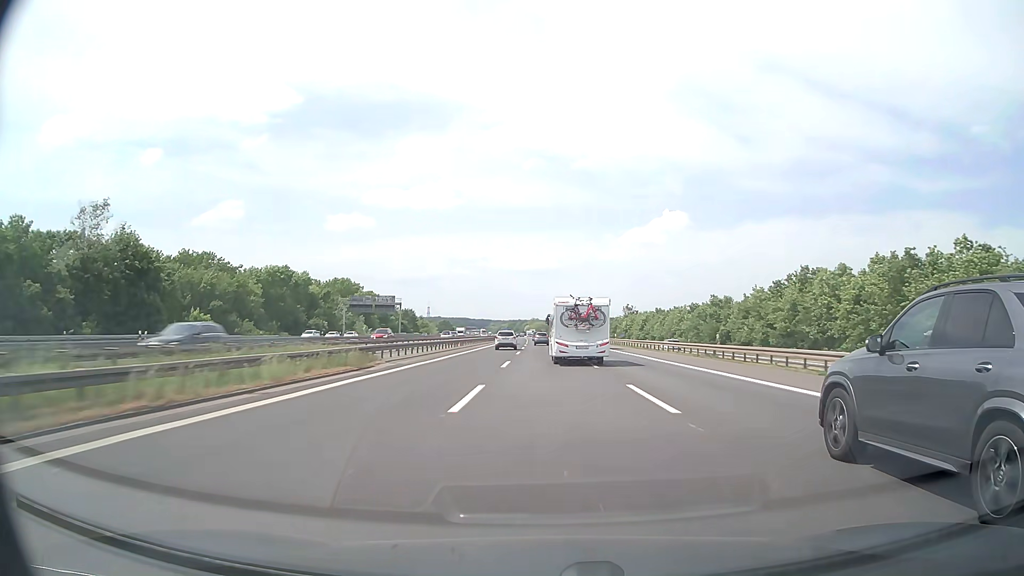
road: motorway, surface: asphalt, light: Day
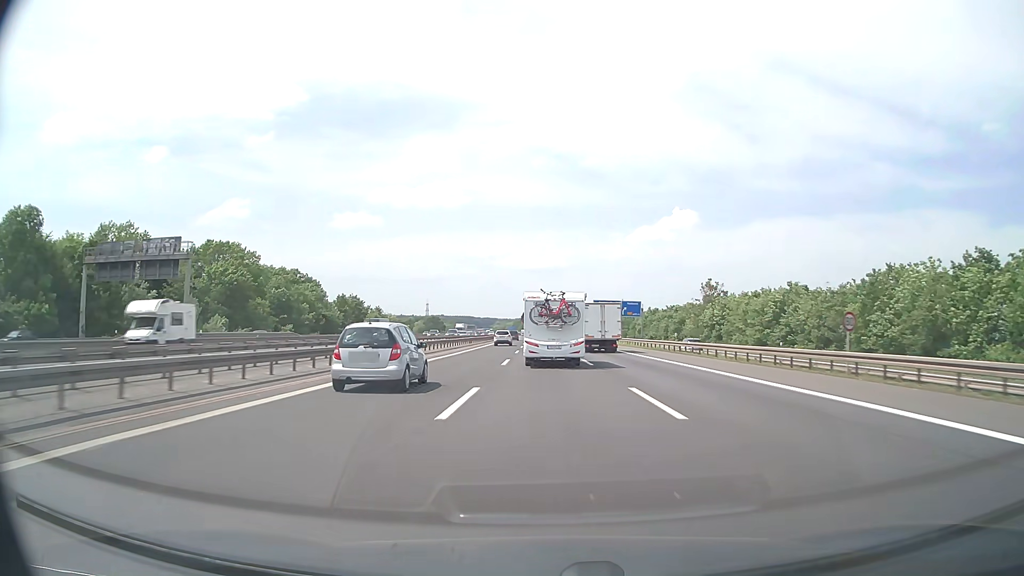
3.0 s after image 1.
(-0.6, +88.1) m; -1°
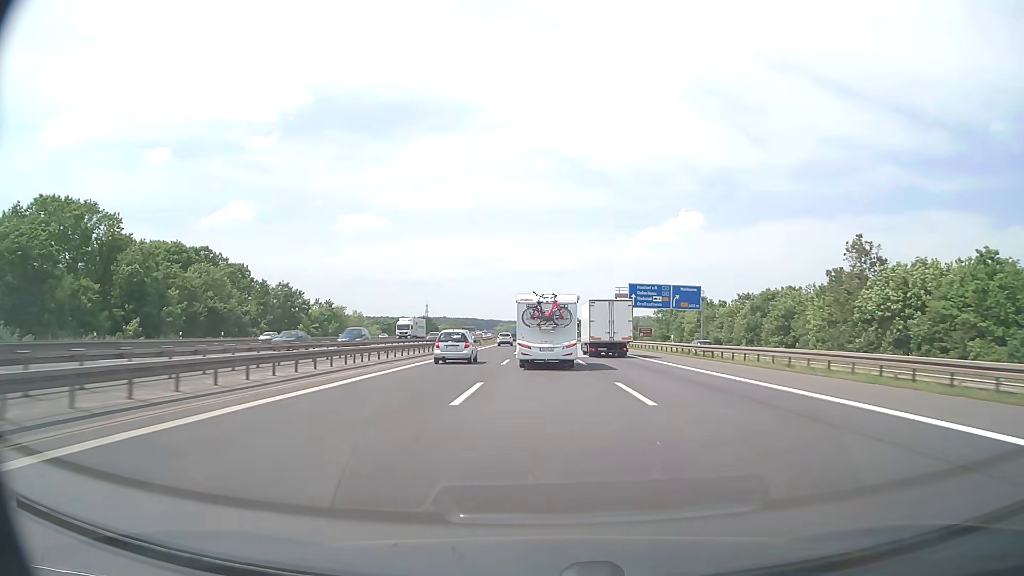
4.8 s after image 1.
(-0.2, +51.5) m; 0°
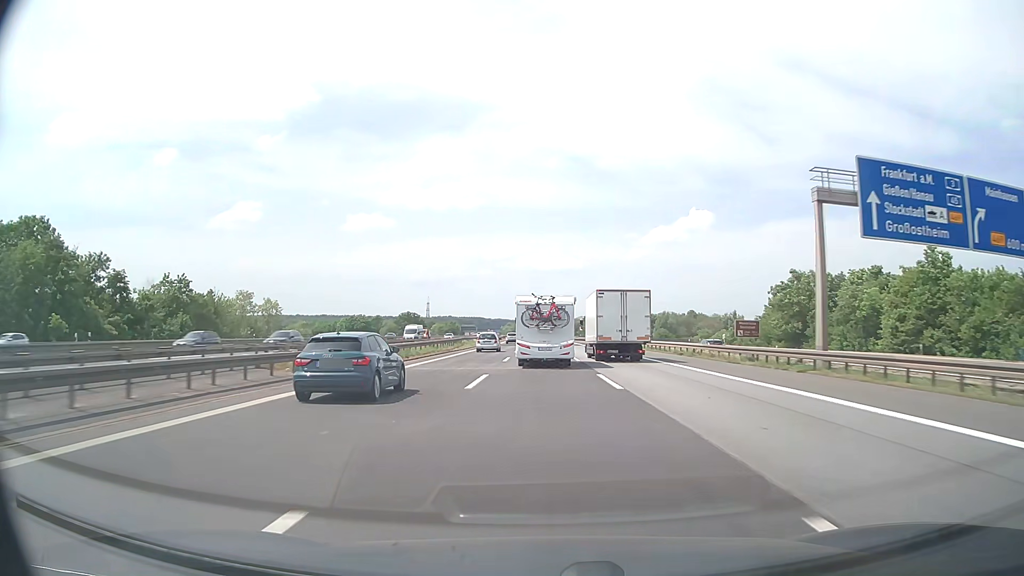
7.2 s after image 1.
(-0.4, +67.8) m; -1°
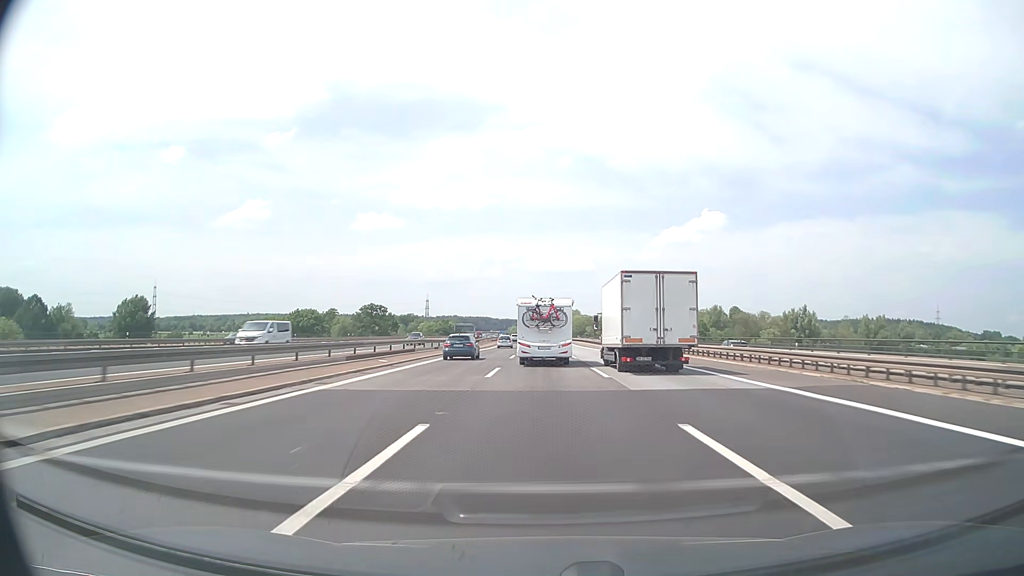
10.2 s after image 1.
(-0.8, +84.5) m; -1°
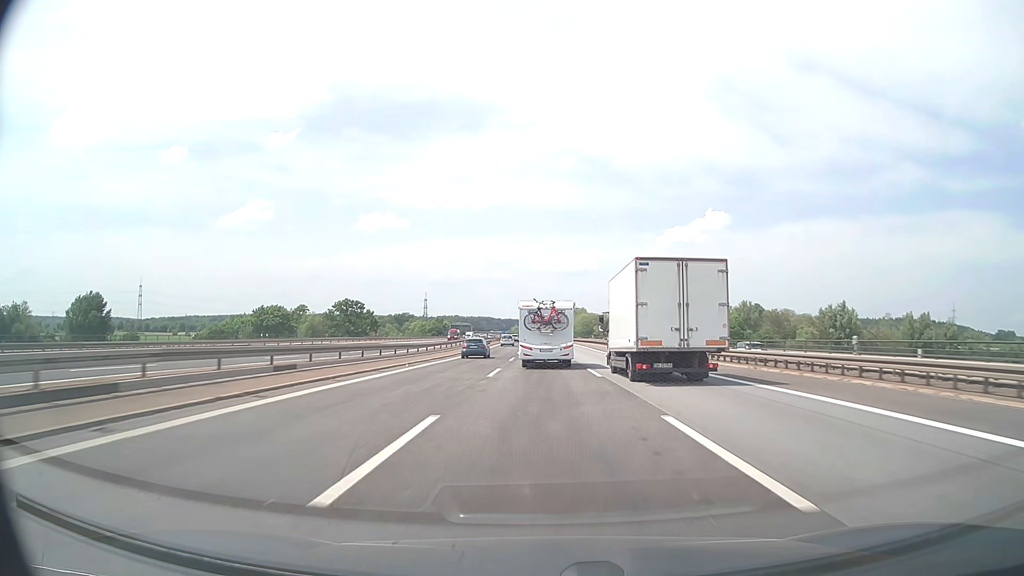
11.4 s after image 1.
(-0.1, +34.3) m; 0°
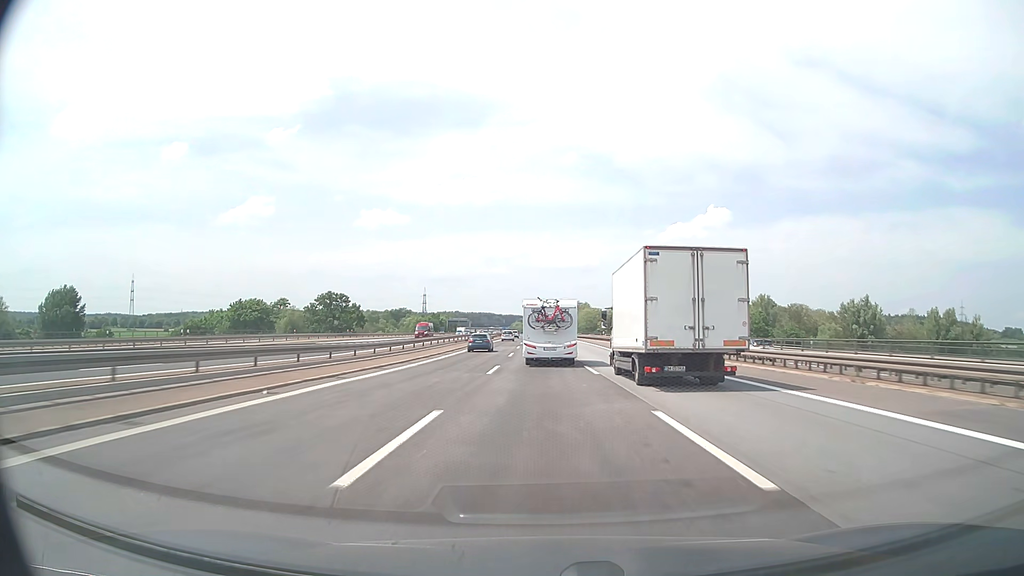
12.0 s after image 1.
(0.0, +17.2) m; 0°
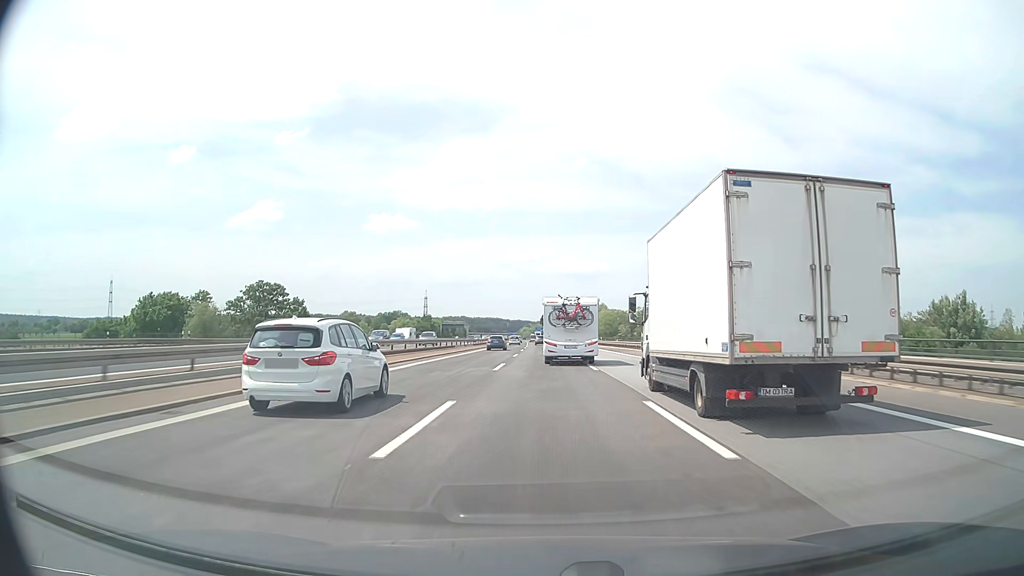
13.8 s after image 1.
(-0.4, +52.7) m; -1°
(0, +10) (0, +20) (0, +30) (0, +40) (0, +50) (0, +60) (0, +70) (0, +80) (0, +90) (-1, +100) m
